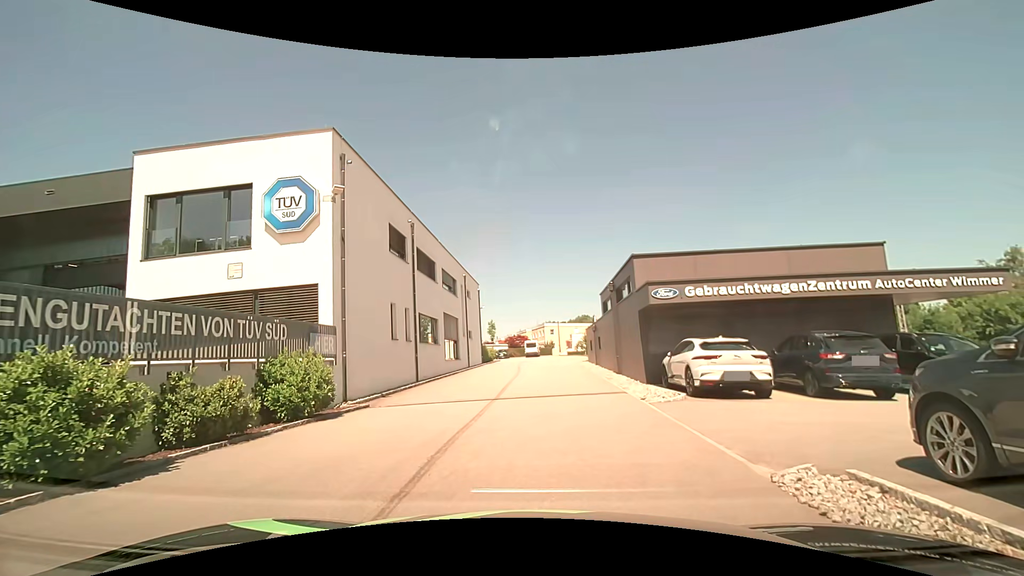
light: Day
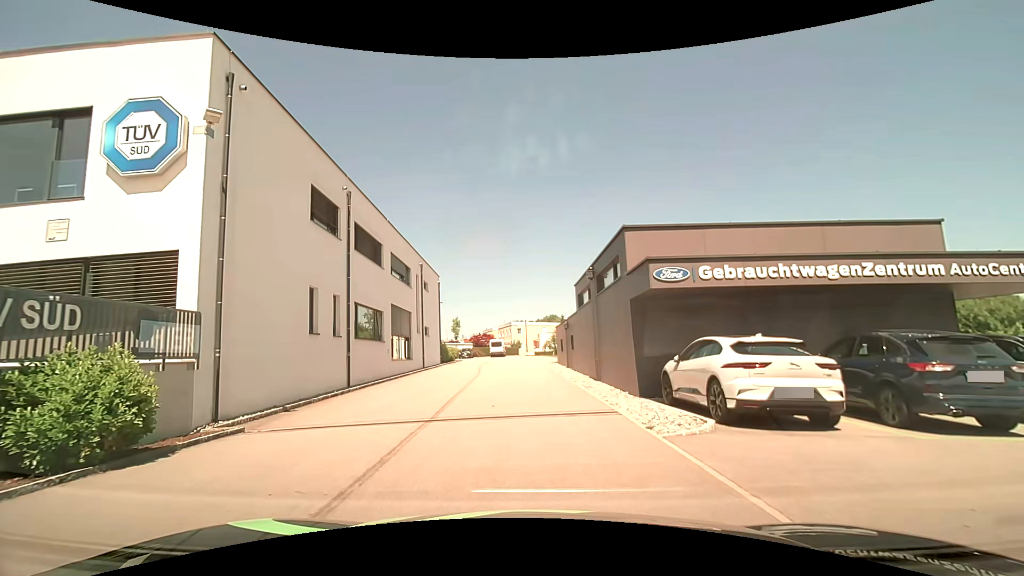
(+0.1, +4.6) m; +4°
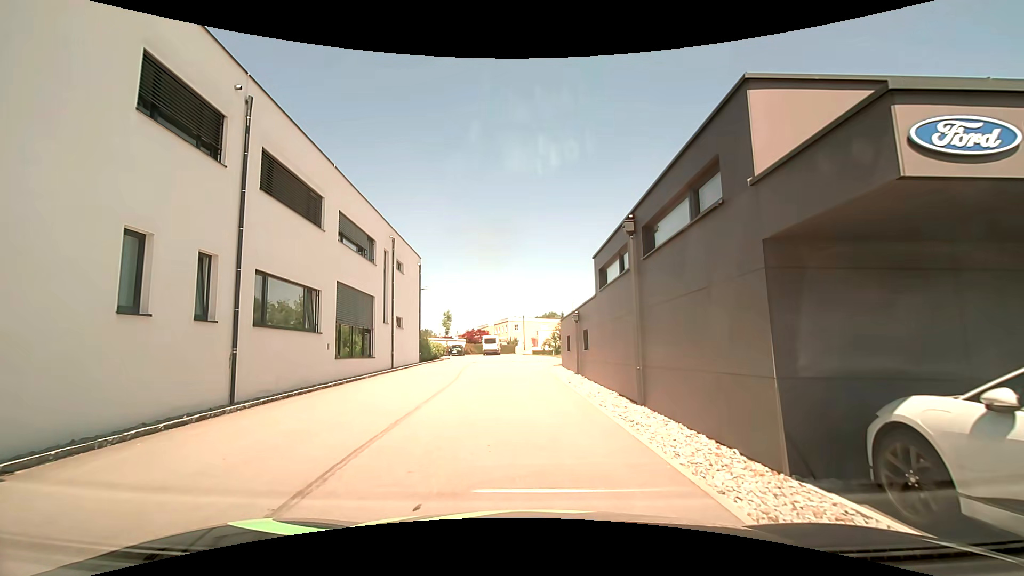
(-0.2, +7.5) m; -1°
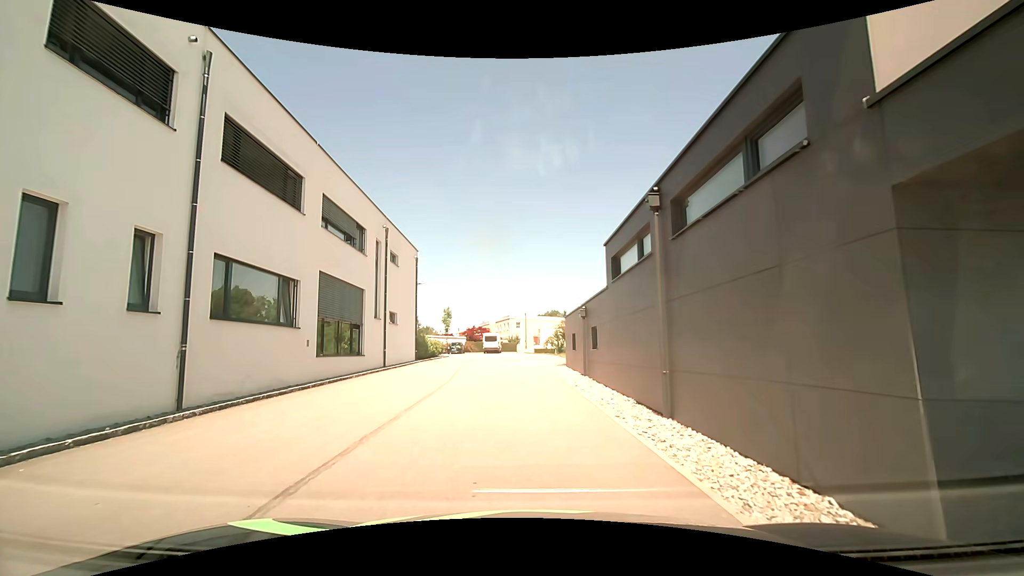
(0.0, +1.9) m; -2°
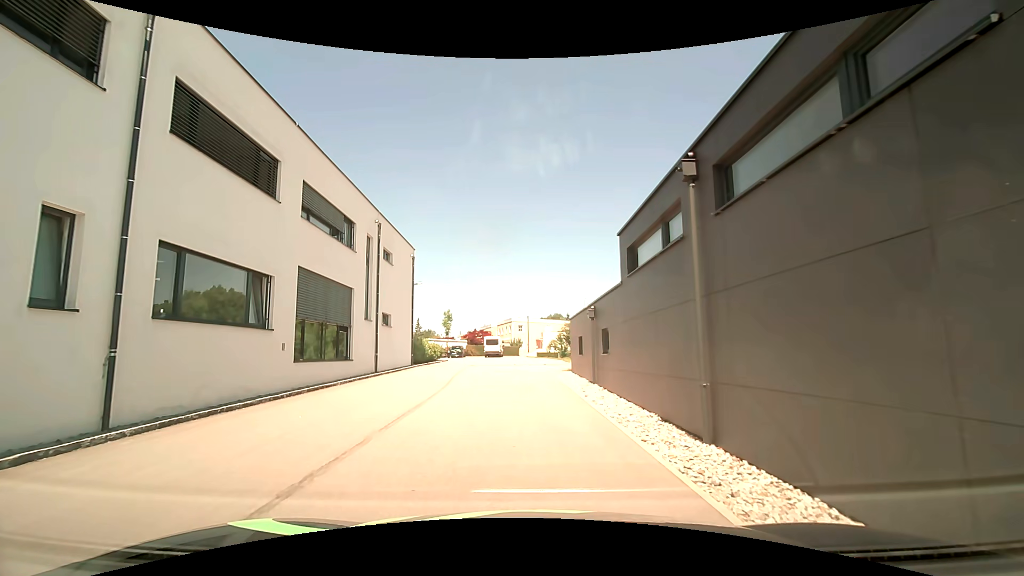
(0.0, +1.8) m; +1°
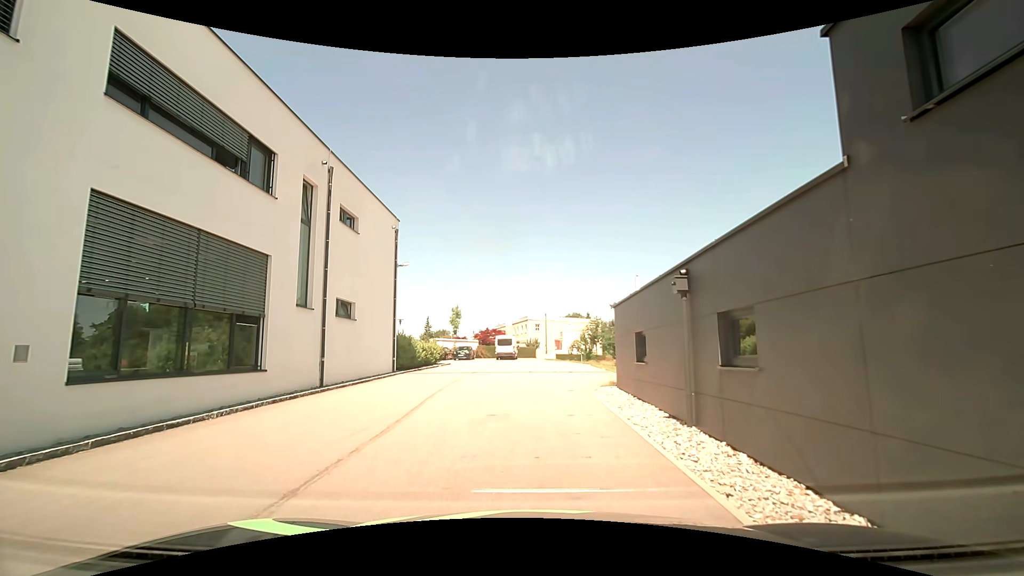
(0.0, +8.4) m; 0°
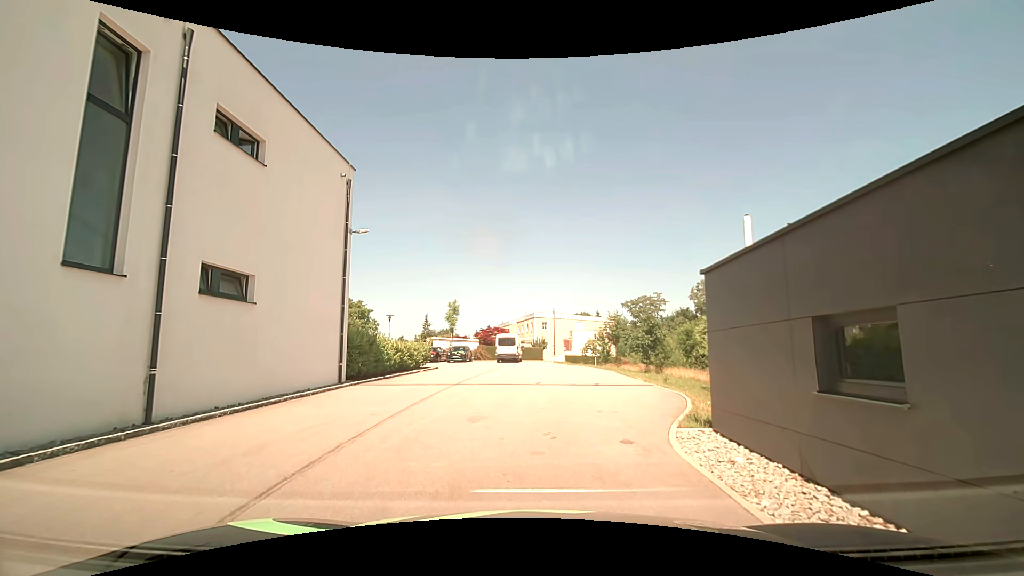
(-0.1, +7.7) m; 0°
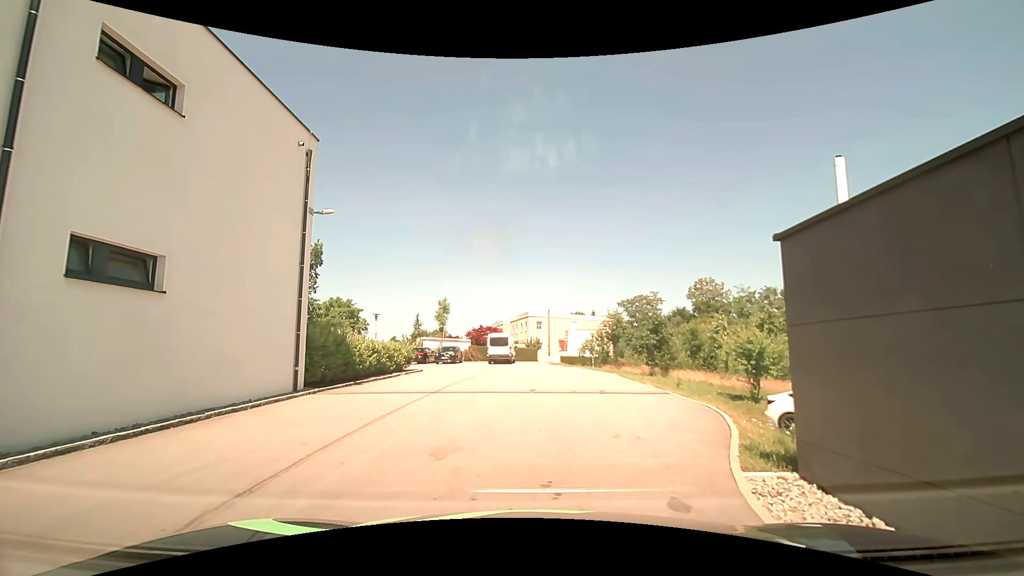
(0.0, +2.8) m; 0°
